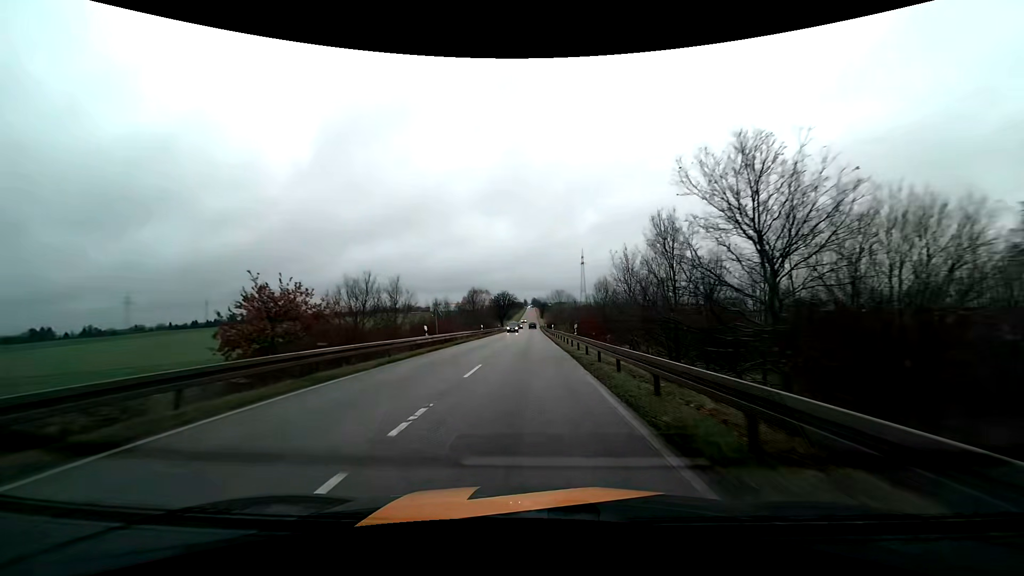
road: tertiary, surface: asphalt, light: Day
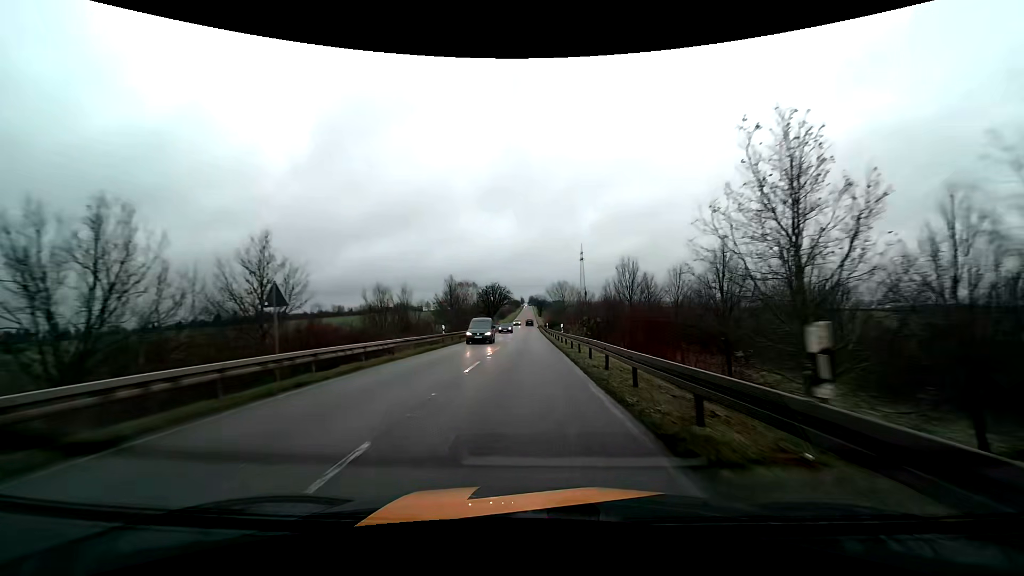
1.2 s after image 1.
(+0.1, +22.8) m; 0°
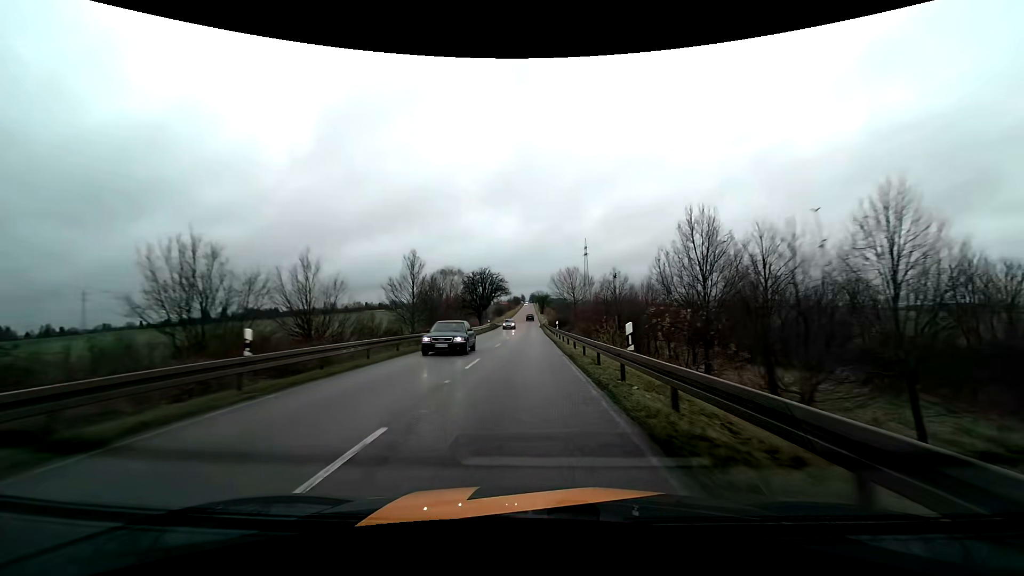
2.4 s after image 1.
(-0.1, +23.3) m; 0°
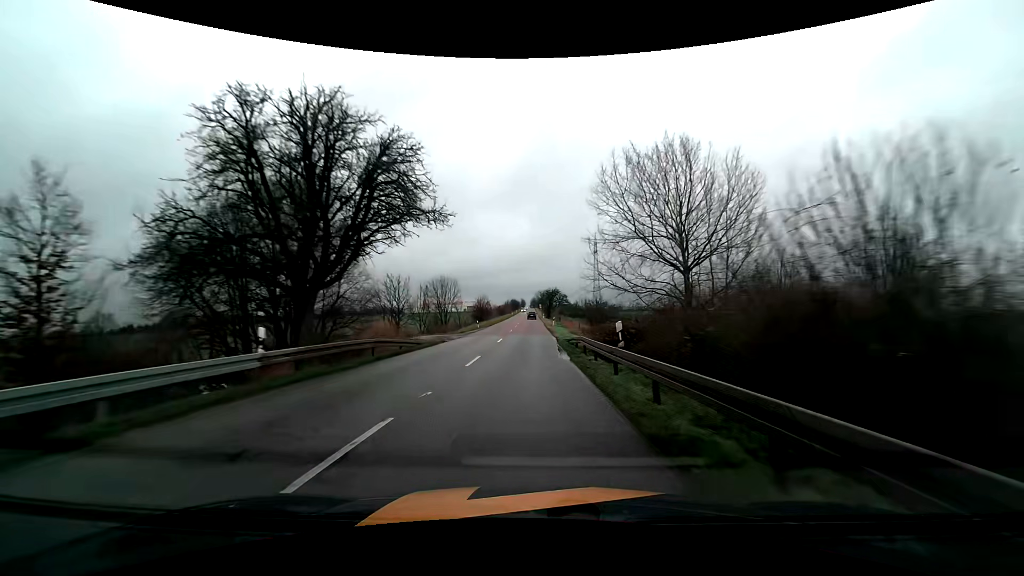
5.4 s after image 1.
(0.0, +59.4) m; 0°
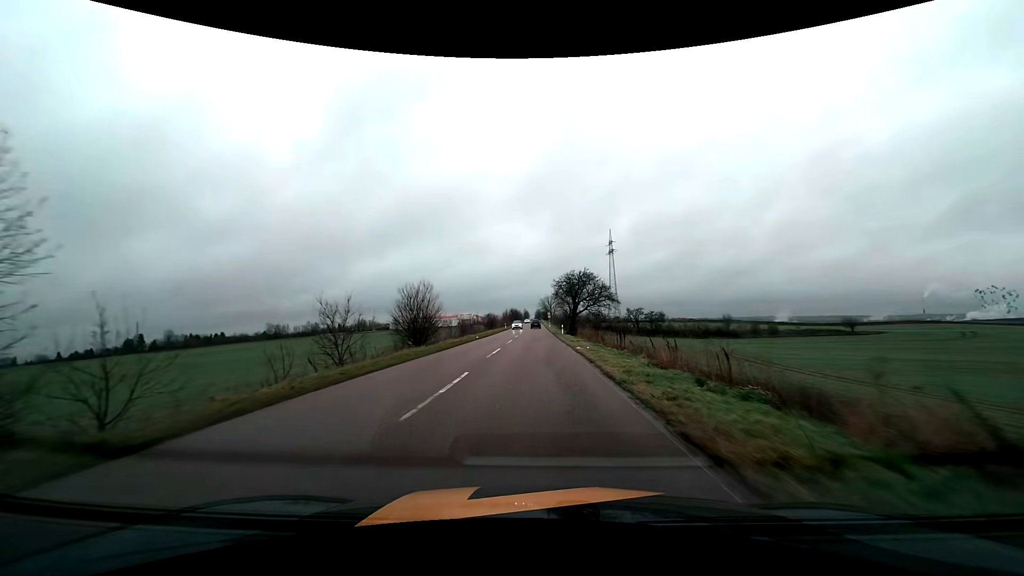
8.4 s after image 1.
(-0.1, +59.3) m; 0°
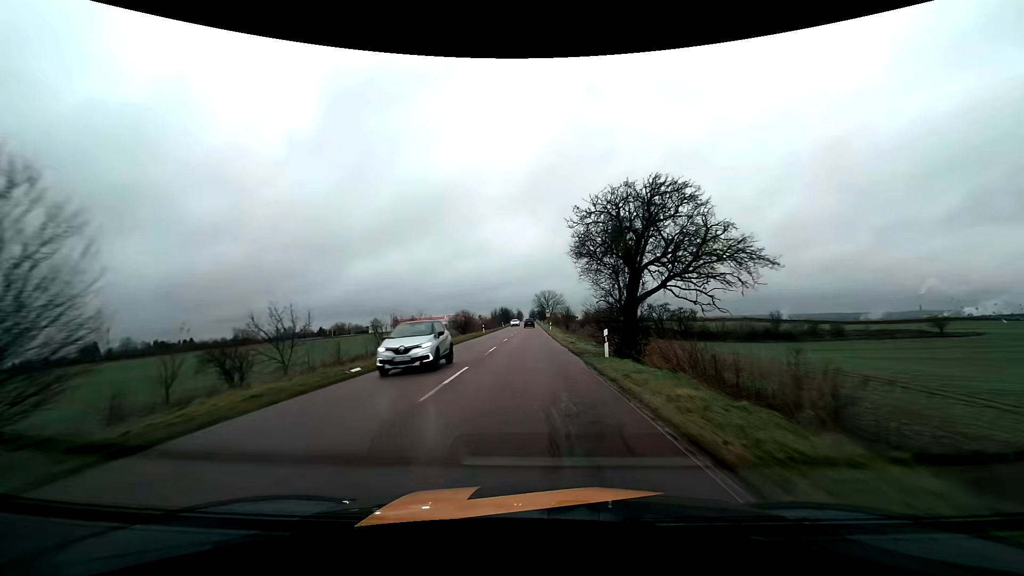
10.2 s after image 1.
(+0.2, +34.4) m; +1°
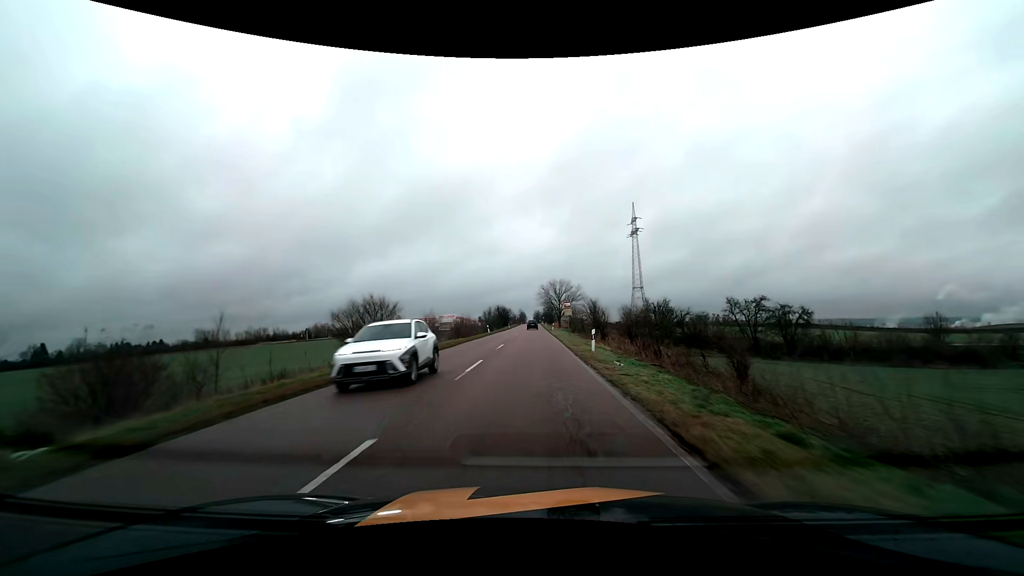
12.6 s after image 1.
(-0.3, +45.0) m; -1°
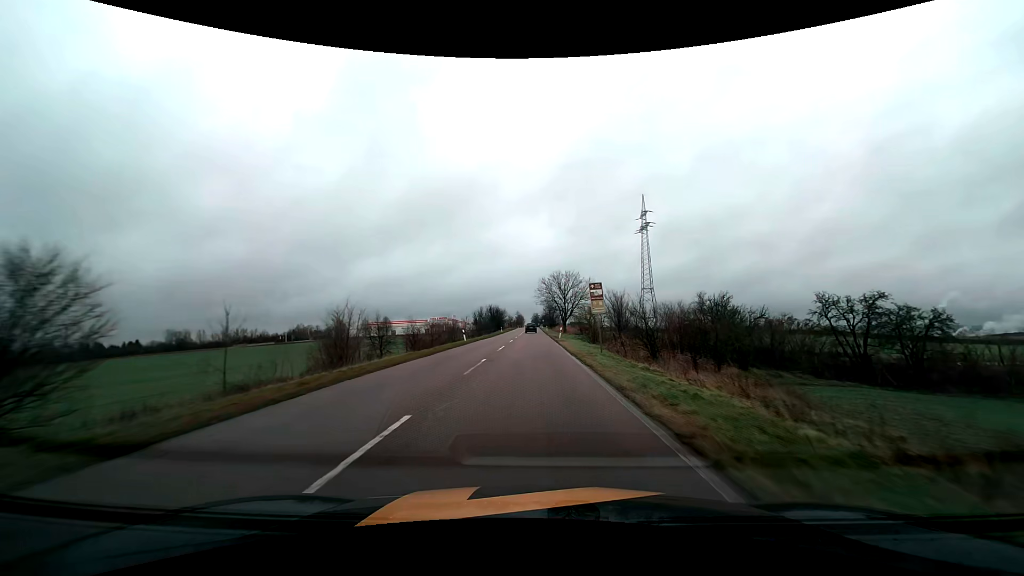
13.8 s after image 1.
(0.0, +22.6) m; 0°
(0, +10) (0, +20) (0, +30) (0, +40) (0, +50) (0, +60) (0, +70) (0, +80) (0, +90) (0, +100) m
